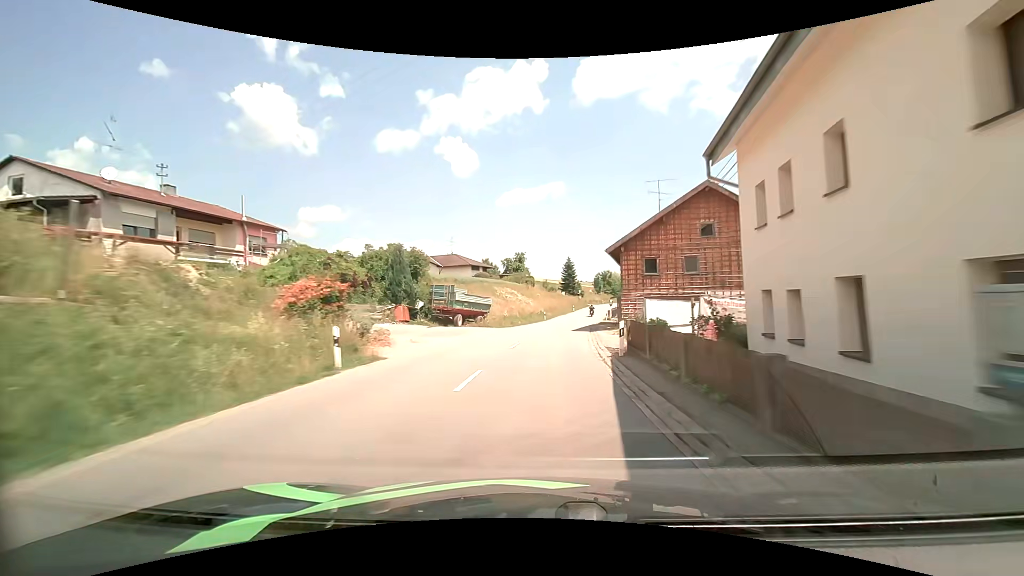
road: secondary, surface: asphalt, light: Day
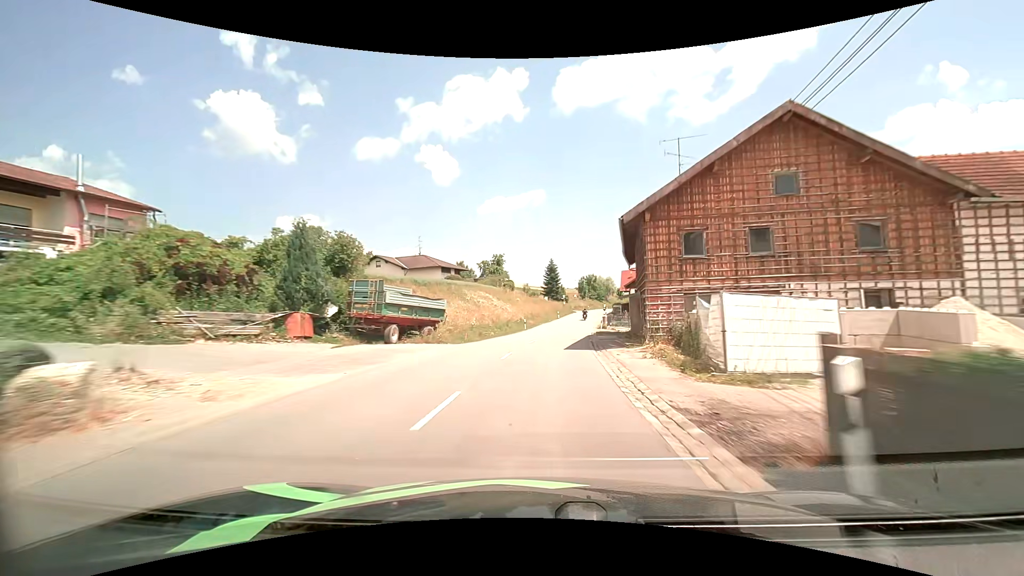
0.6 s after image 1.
(+0.2, +11.6) m; +2°
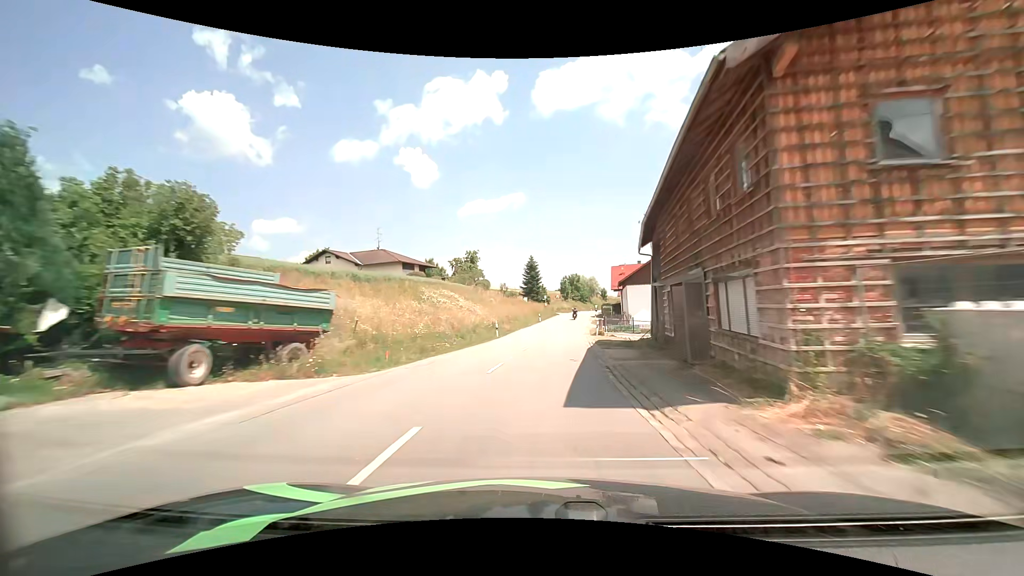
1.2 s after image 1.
(+0.3, +11.8) m; +2°
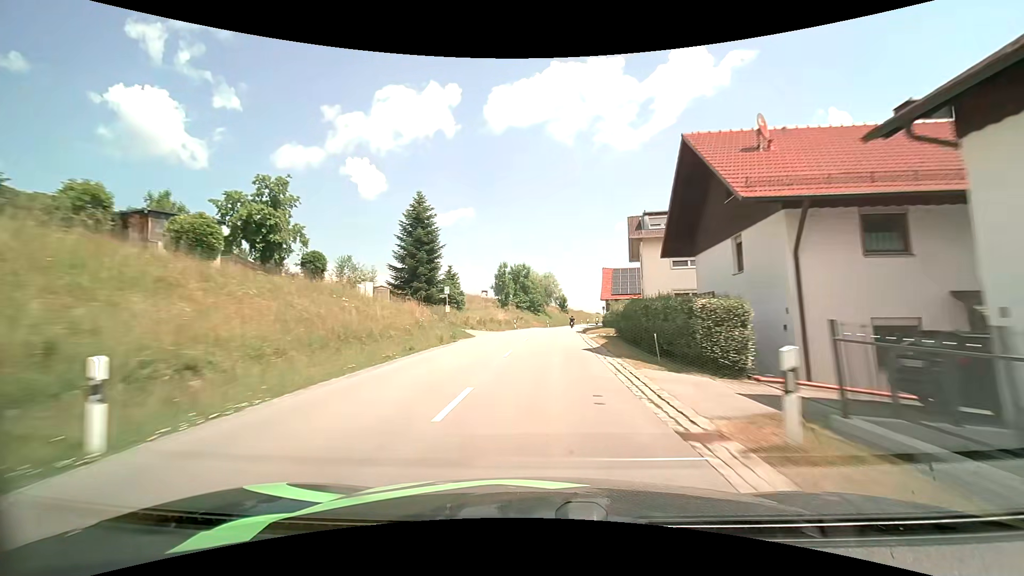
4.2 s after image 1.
(+4.1, +60.1) m; +6°
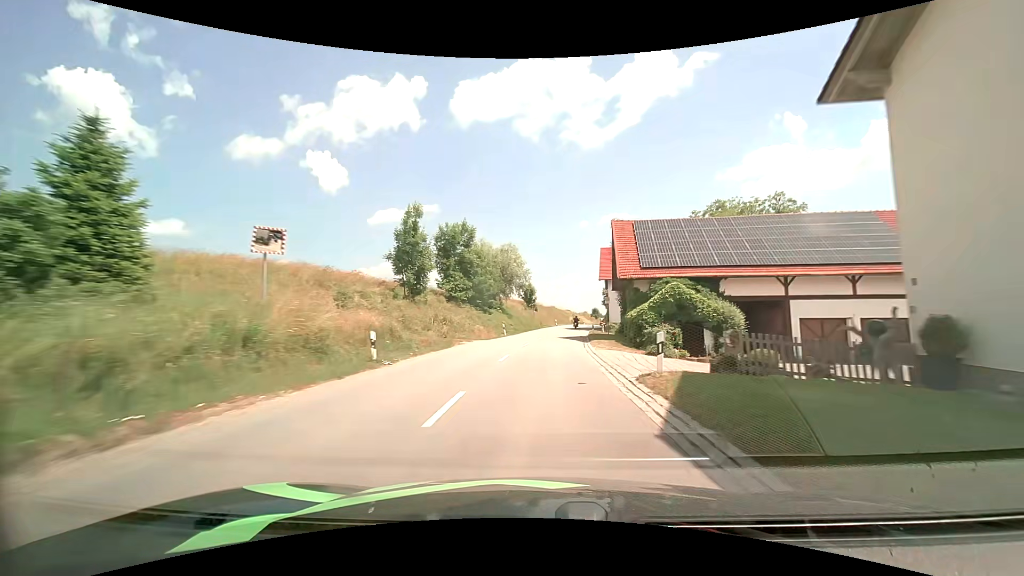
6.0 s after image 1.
(+1.2, +36.4) m; +4°
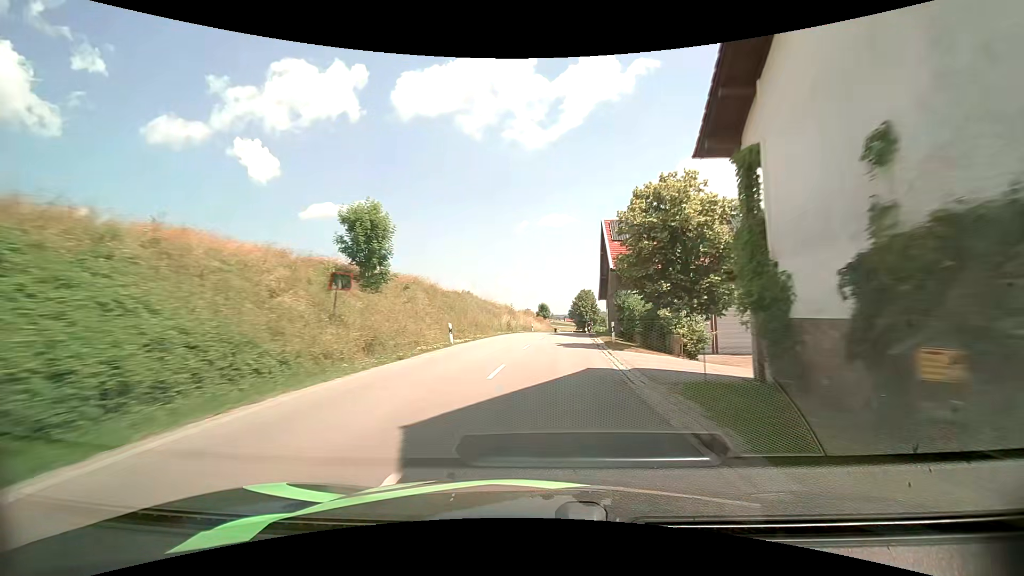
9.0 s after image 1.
(+3.7, +58.9) m; +7°
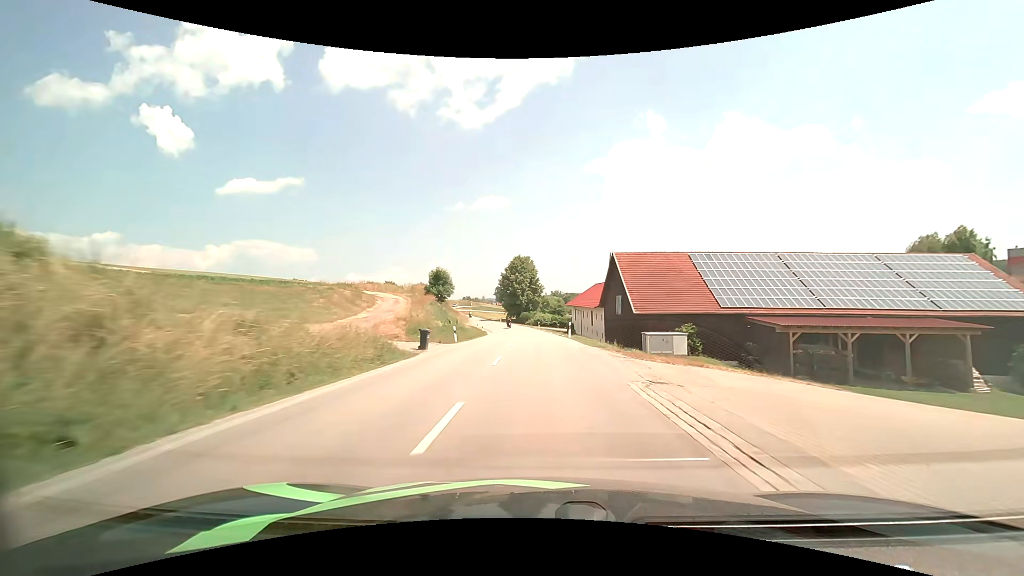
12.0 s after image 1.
(+4.9, +59.5) m; +8°
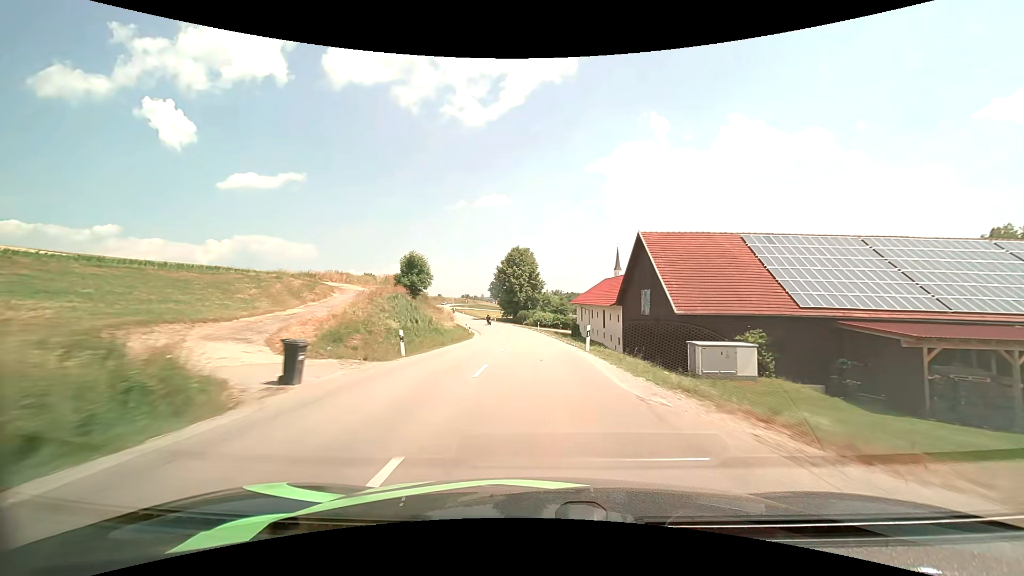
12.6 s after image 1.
(0.0, +12.3) m; 0°
(0, +10) (0, +20) (-1, +30) (-1, +40) (-2, +50) (-3, +60) (-5, +70) (-7, +79) (-10, +89) (-13, +99) m
